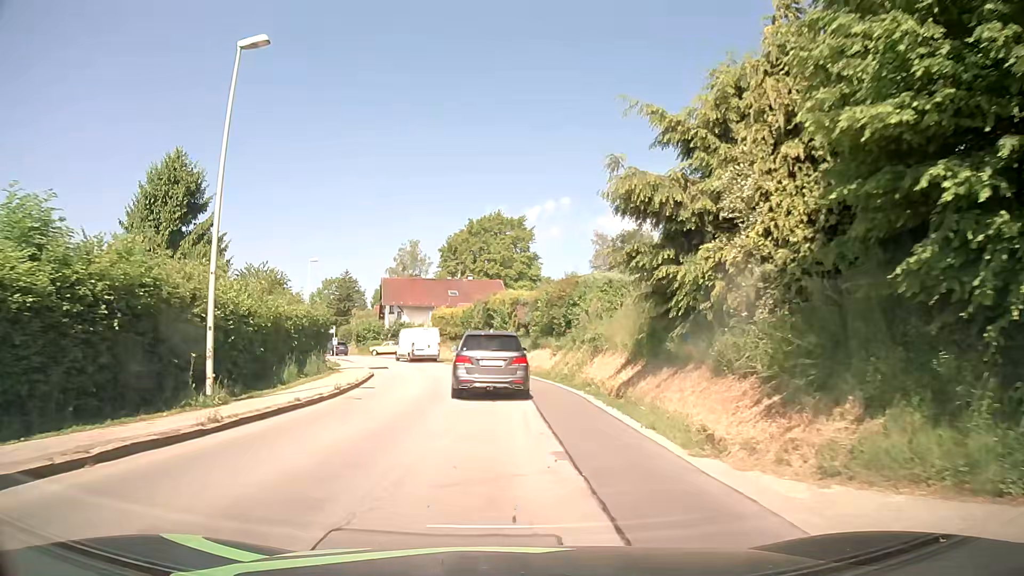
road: secondary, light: Day
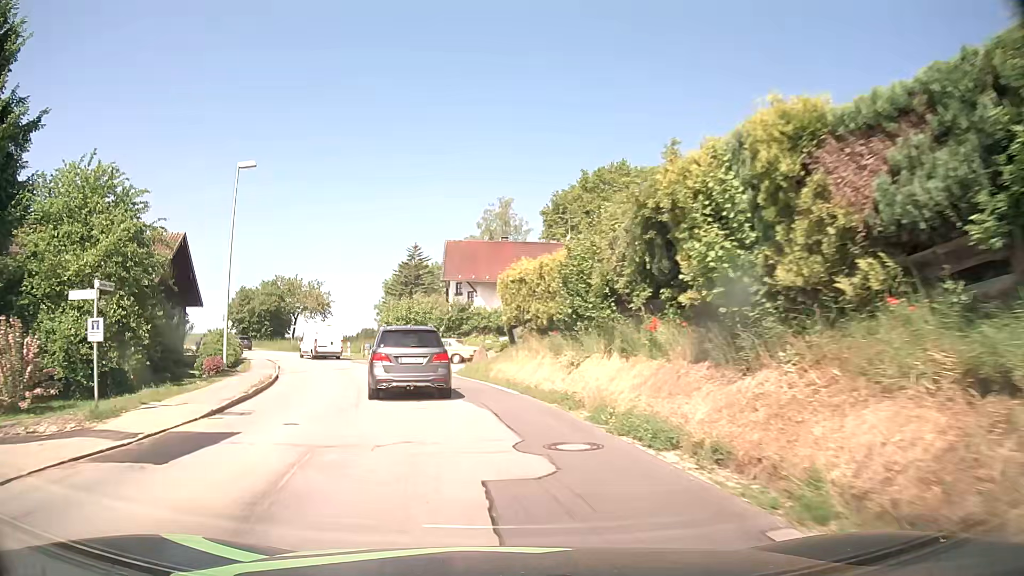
(-1.2, +32.6) m; -9°
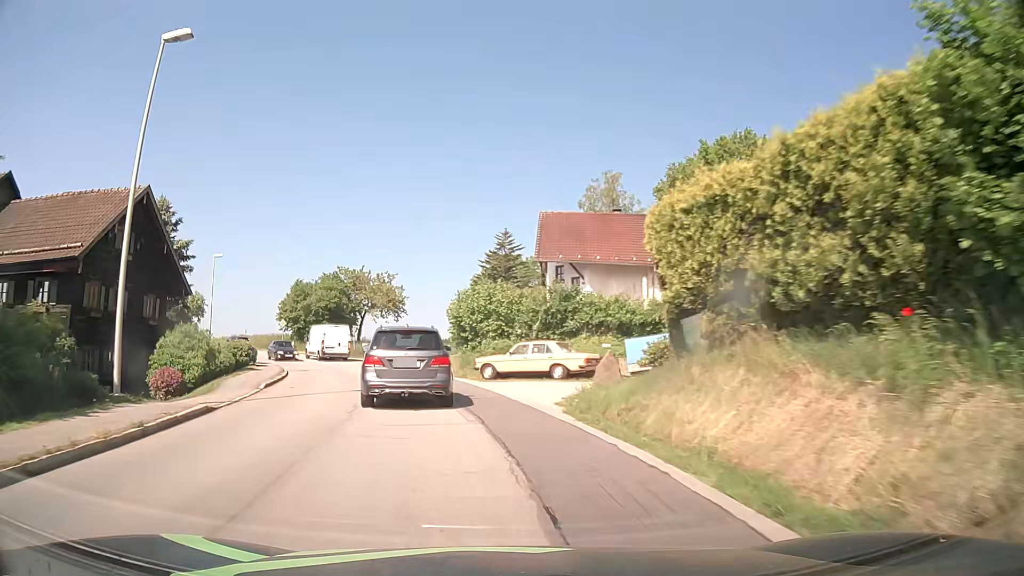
(-0.9, +13.5) m; -8°
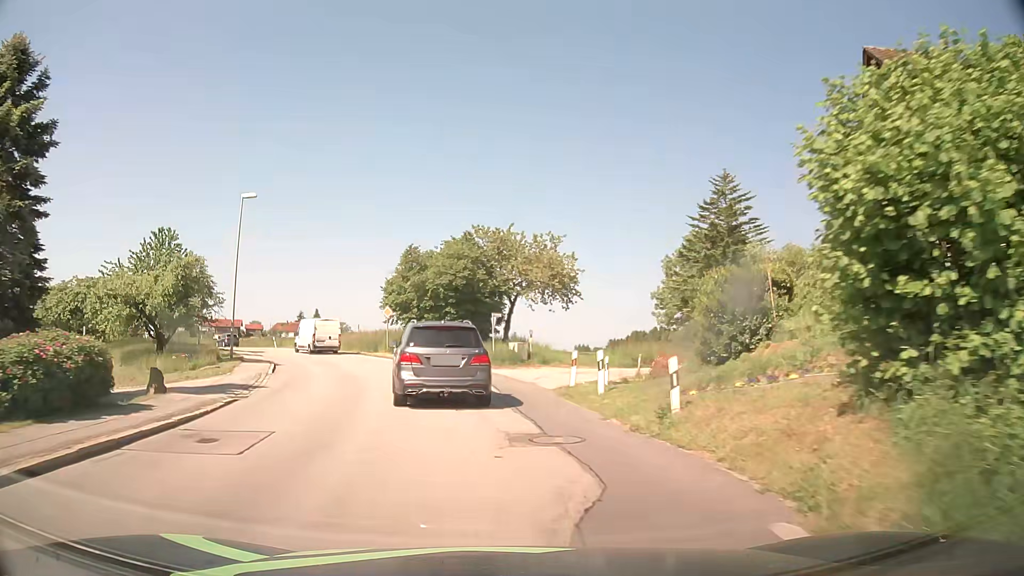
(-3.6, +24.7) m; -16°
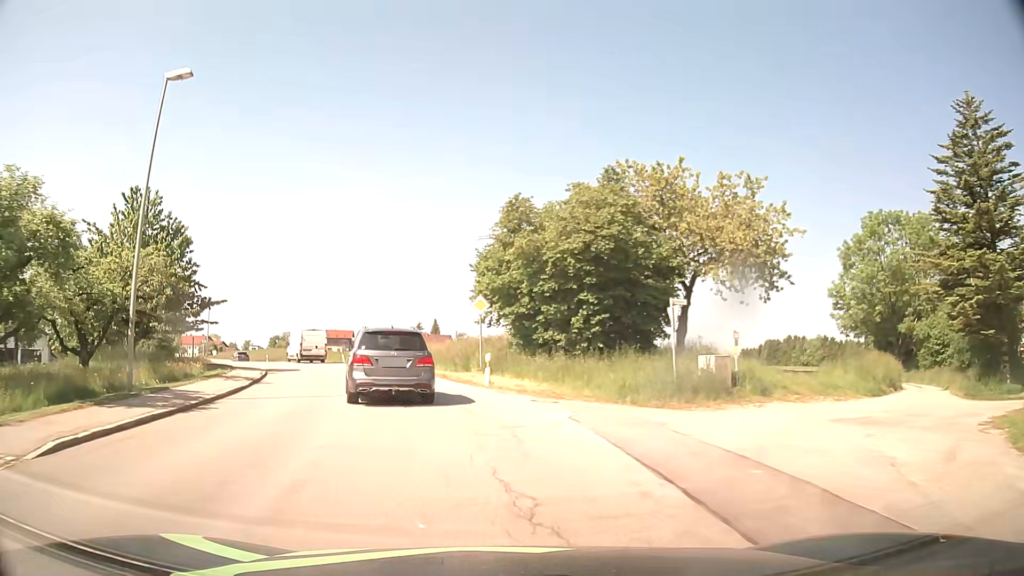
(-1.5, +18.6) m; -10°
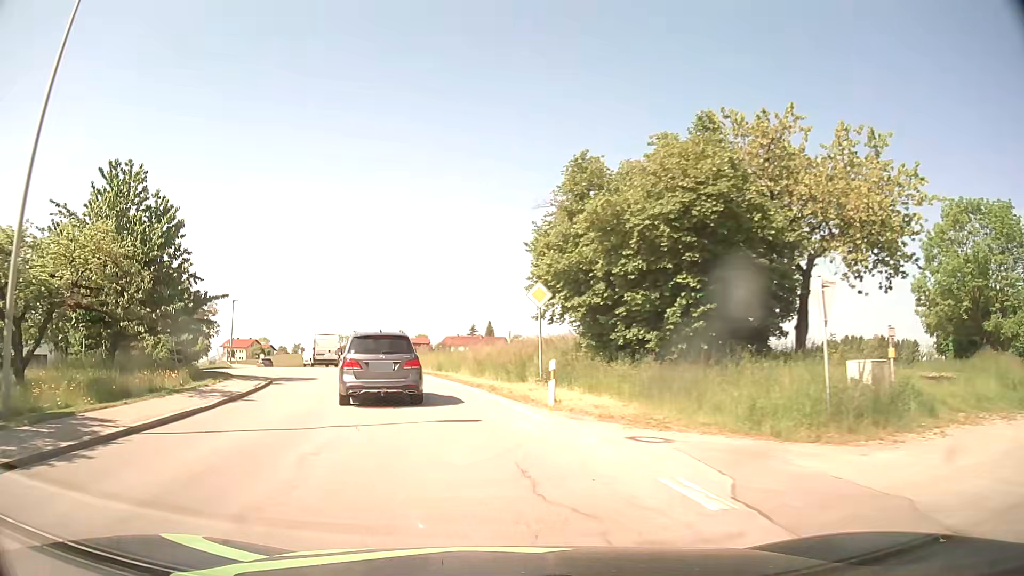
(-0.2, +6.6) m; -4°
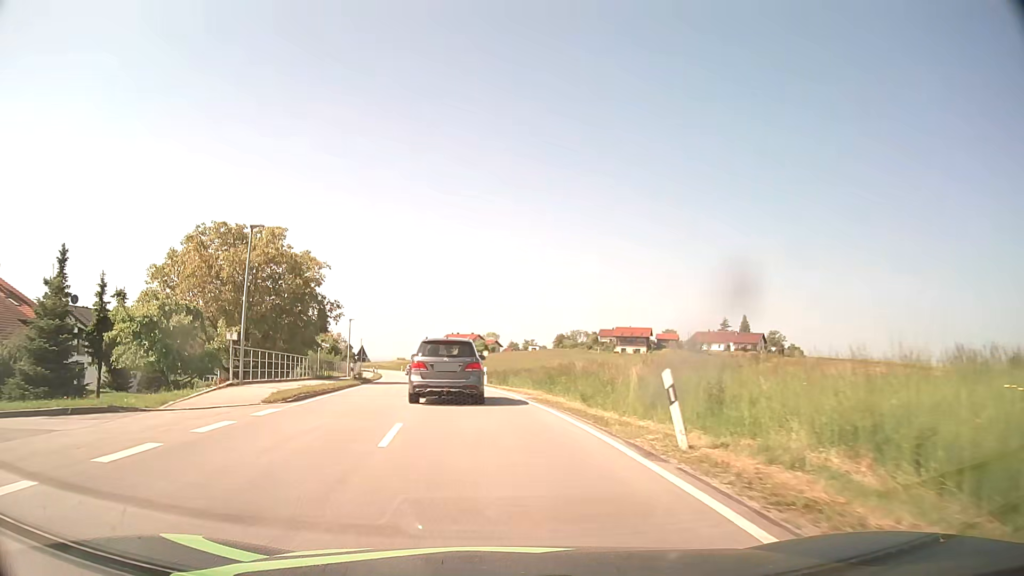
(-7.1, +35.5) m; -20°
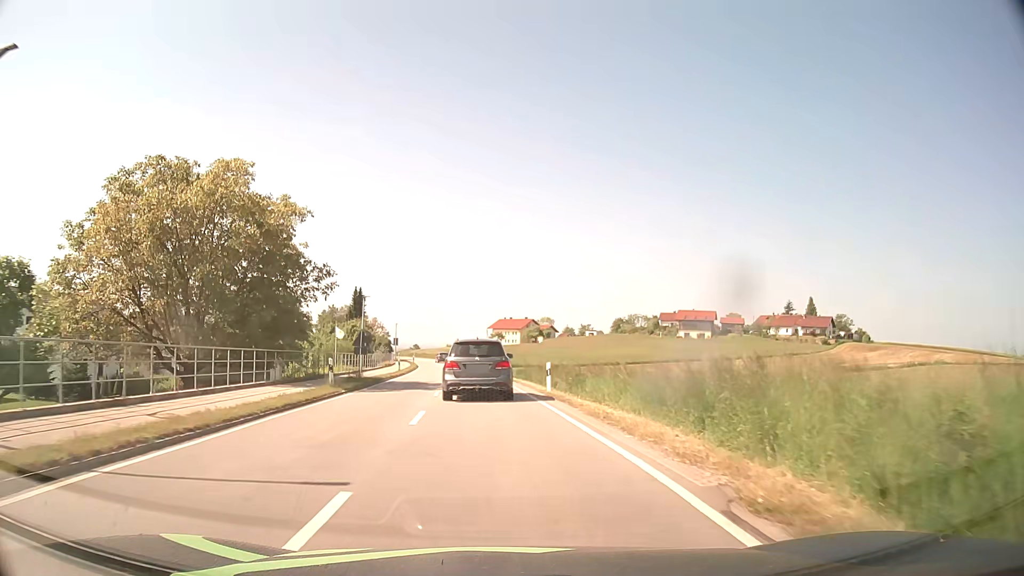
(-0.7, +14.9) m; -5°
(0, +10) (-1, +20) (-1, +30) (-2, +40) (-3, +50) (-3, +60) (-4, +70) (-6, +80) (-7, +90) (-9, +99) m
